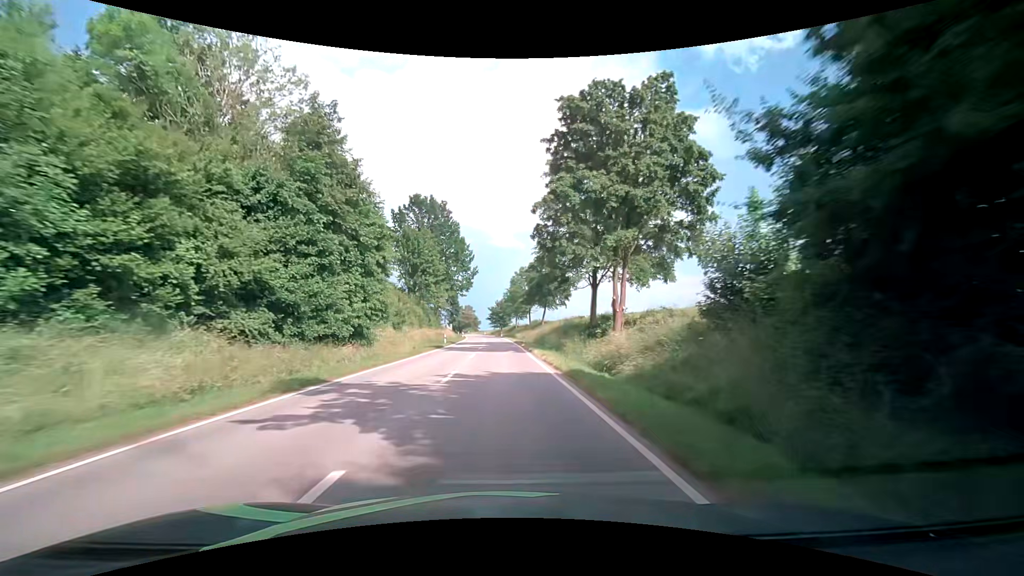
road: secondary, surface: asphalt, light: Day
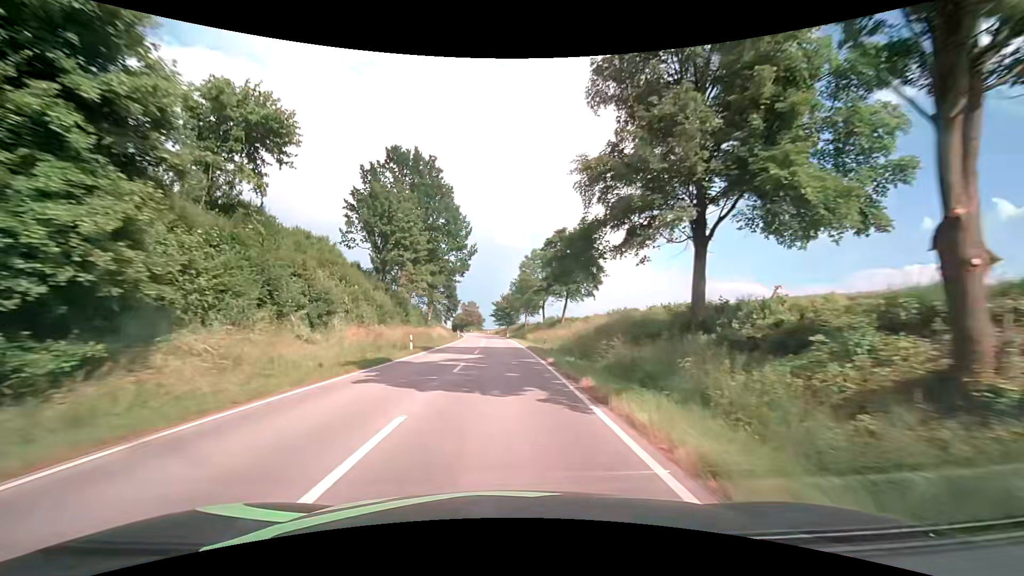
(-0.1, +21.2) m; -1°
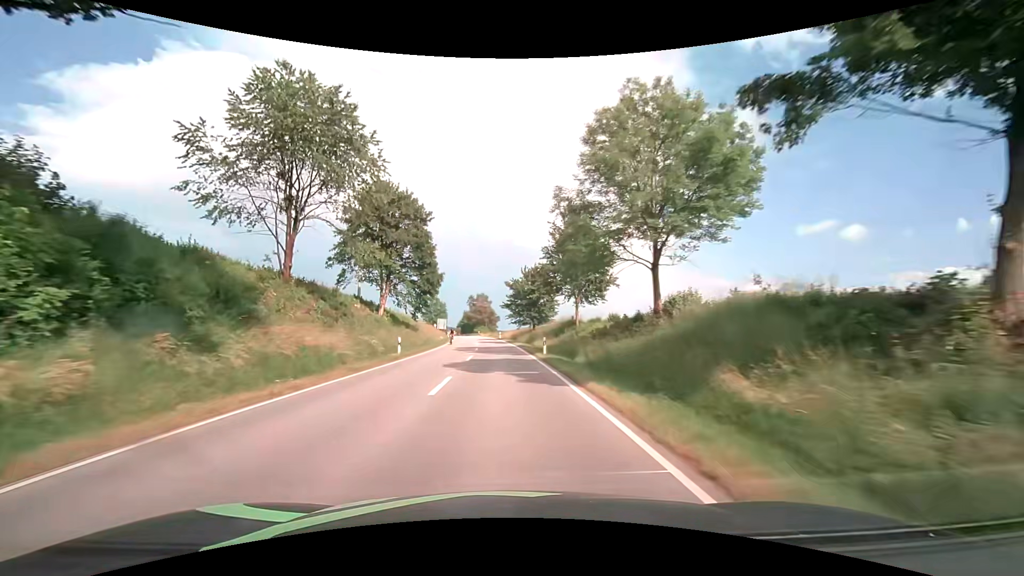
(-0.8, +53.4) m; -2°
(0, +10) (0, +20) (-1, +30) (-1, +40) (-2, +50) (-2, +60) (-3, +70) (-4, +80) (-5, +90) (-6, +100) m
